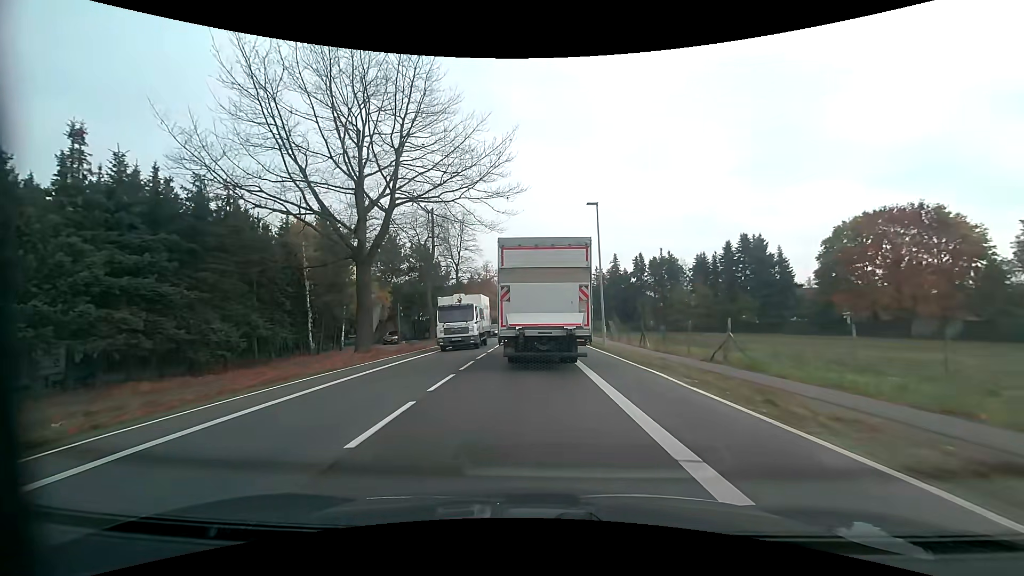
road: primary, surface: asphalt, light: Day
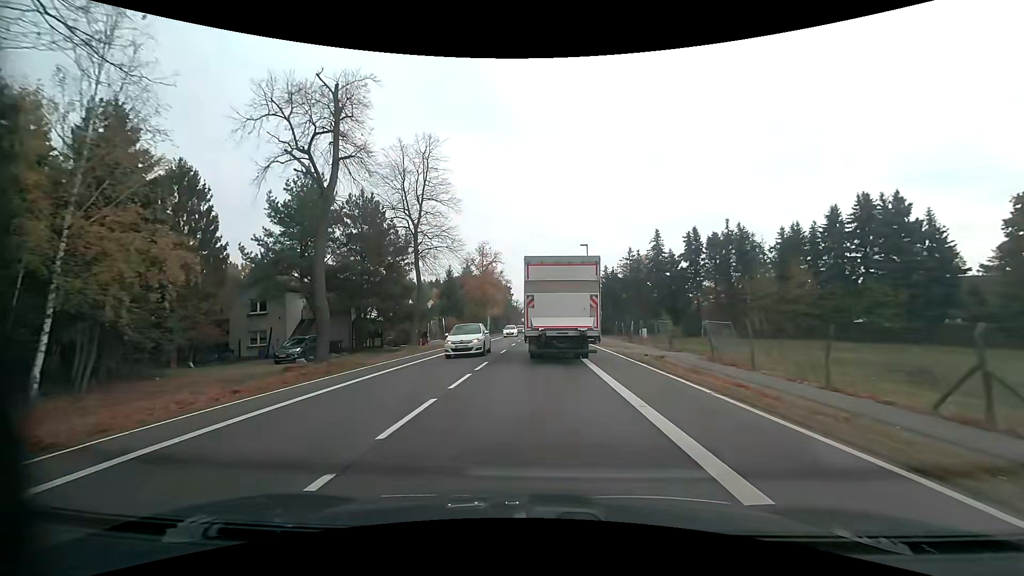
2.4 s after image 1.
(-0.3, +26.8) m; -1°
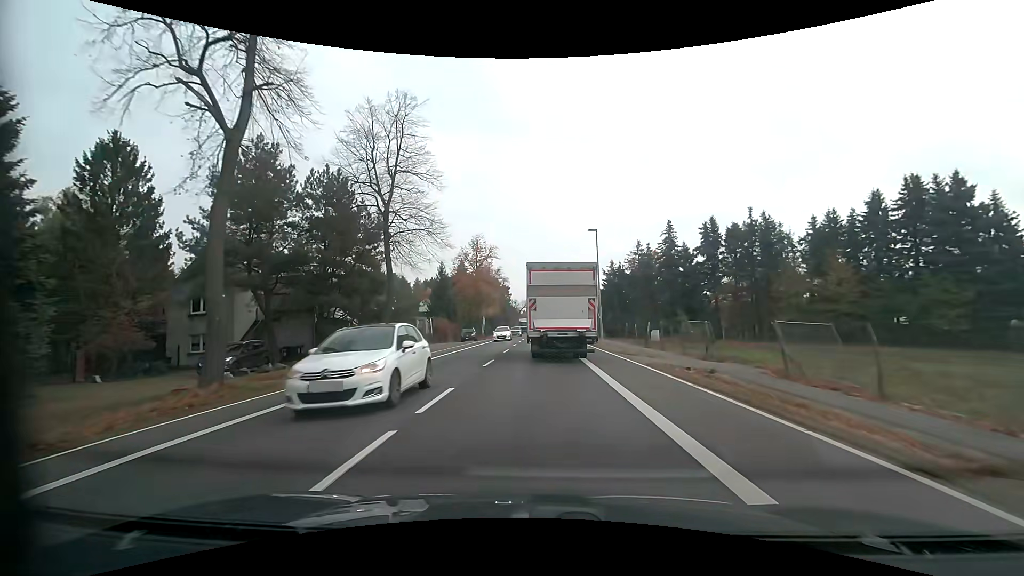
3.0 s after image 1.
(0.0, +7.3) m; 0°
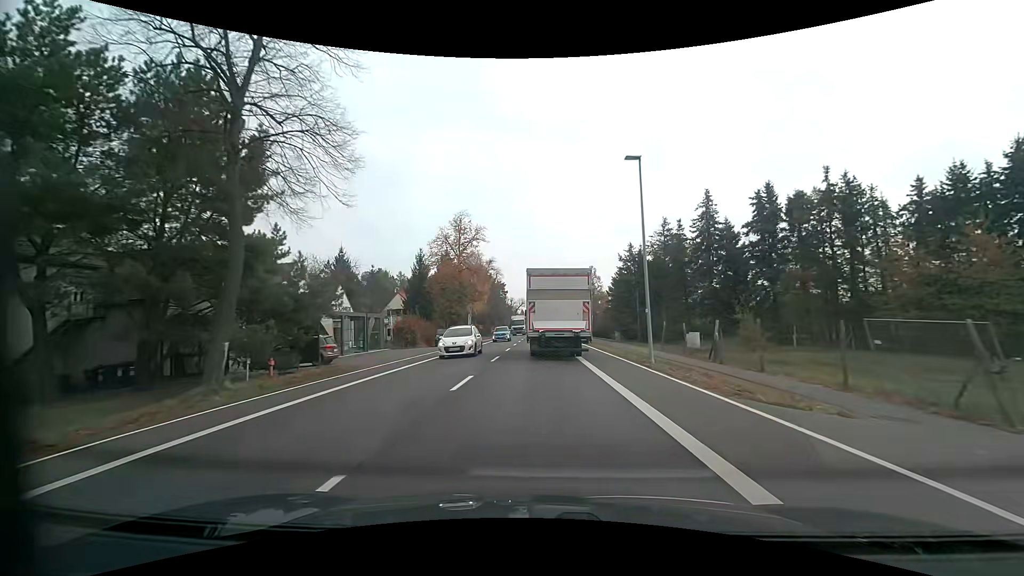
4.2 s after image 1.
(0.0, +15.4) m; 0°
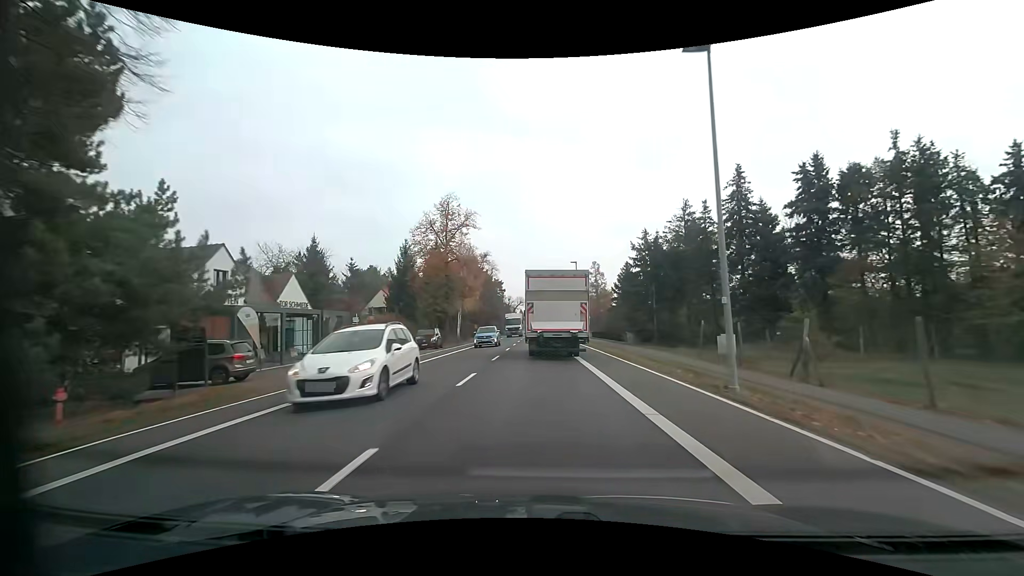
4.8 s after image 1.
(0.0, +8.1) m; 0°
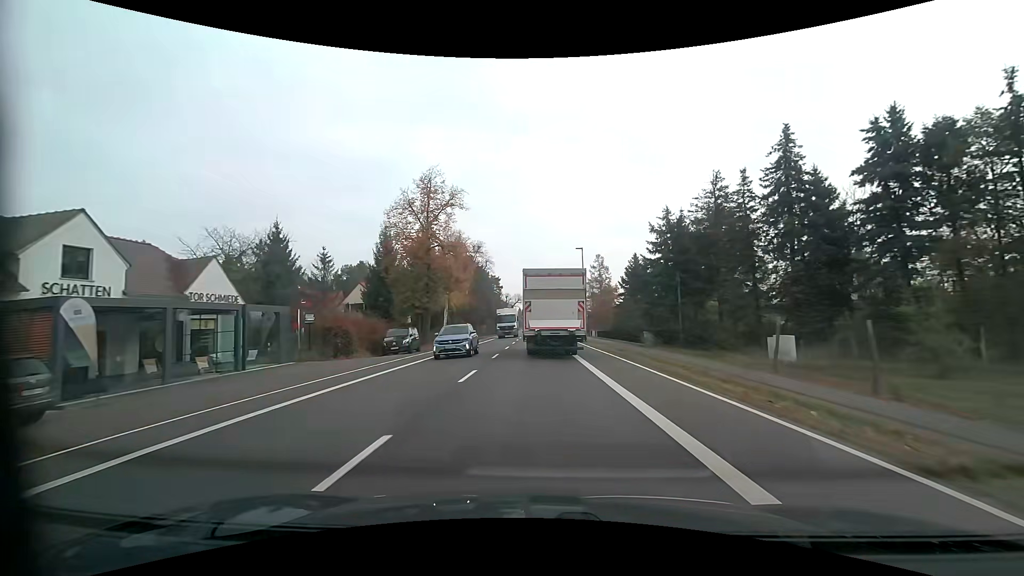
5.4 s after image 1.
(+0.1, +8.4) m; 0°
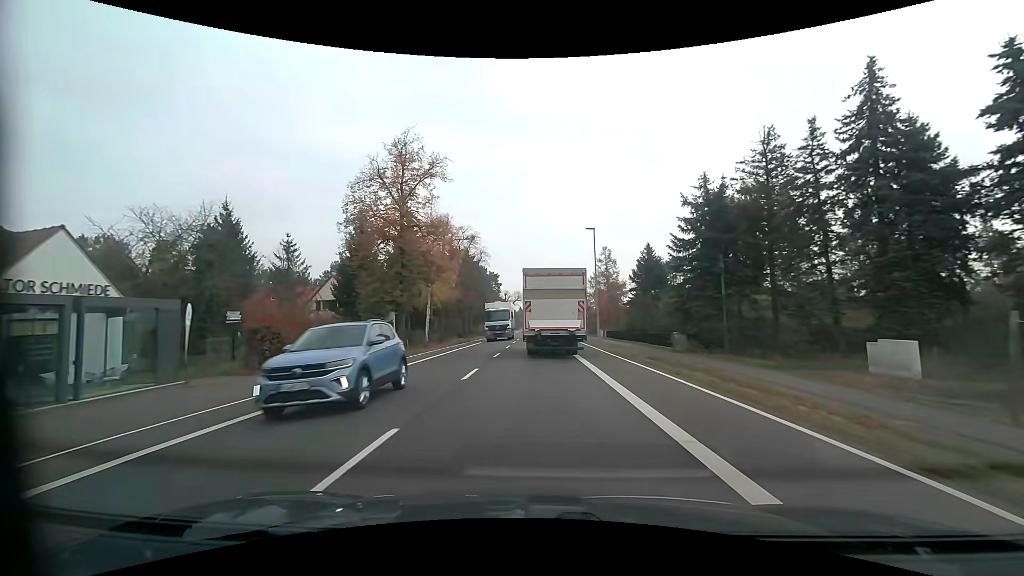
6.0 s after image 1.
(0.0, +8.6) m; 0°
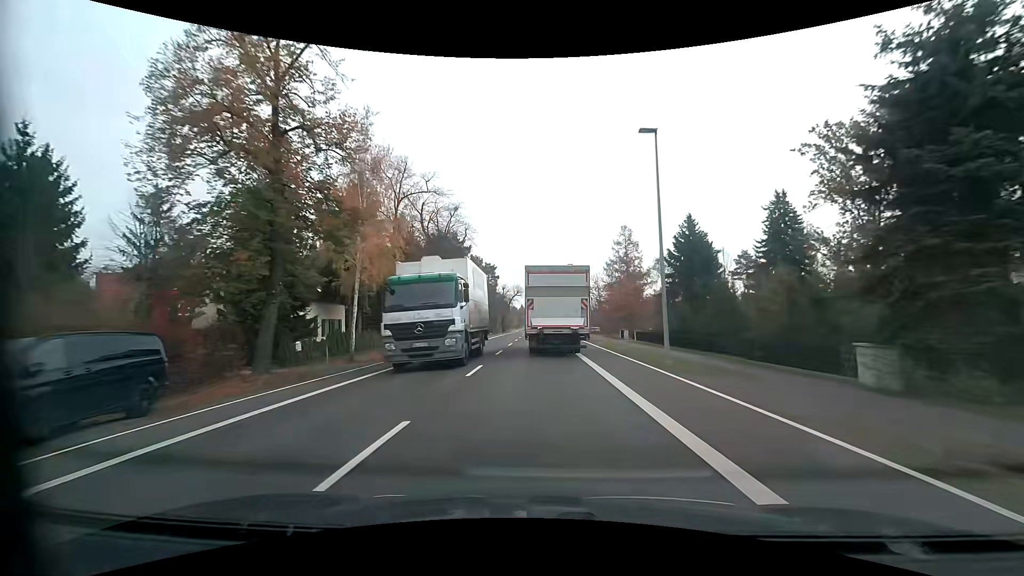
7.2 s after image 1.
(-0.1, +17.7) m; 0°
(0, +10) (0, +20) (0, +30) (0, +40) (0, +50) (0, +60) (0, +70) (0, +80) (0, +90) (0, +100) m
